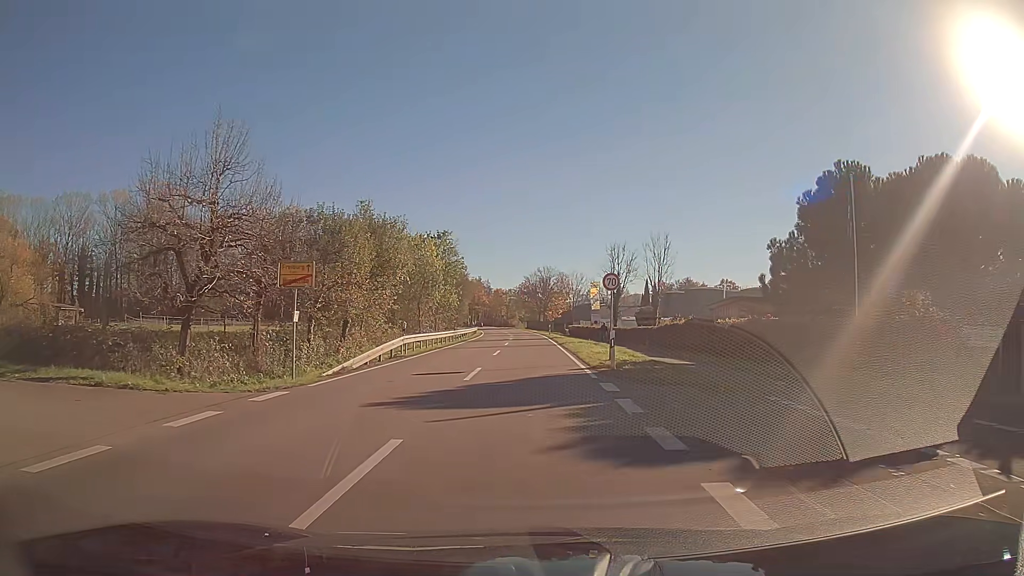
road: secondary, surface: asphalt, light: Day
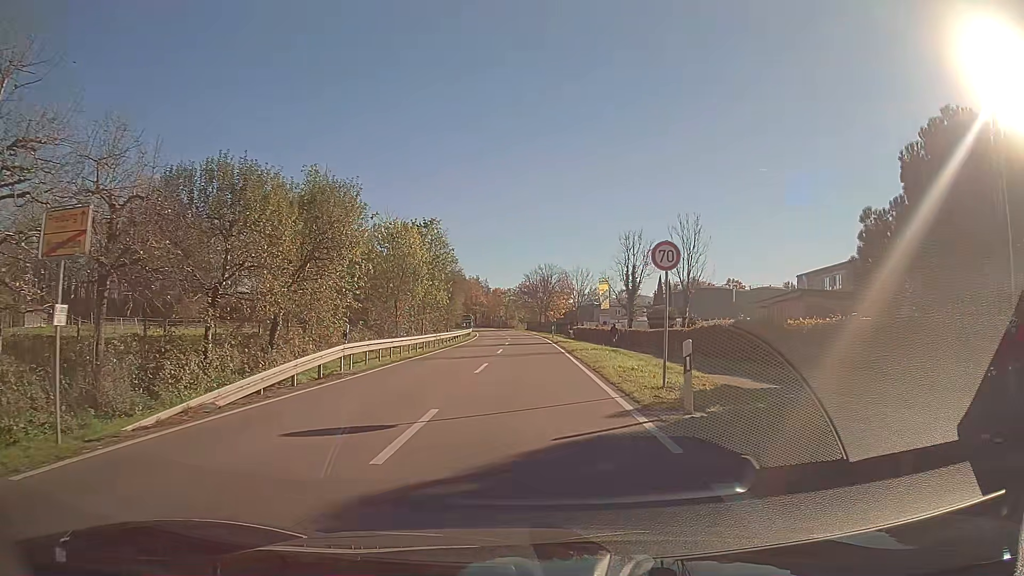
(0.0, +9.1) m; 0°
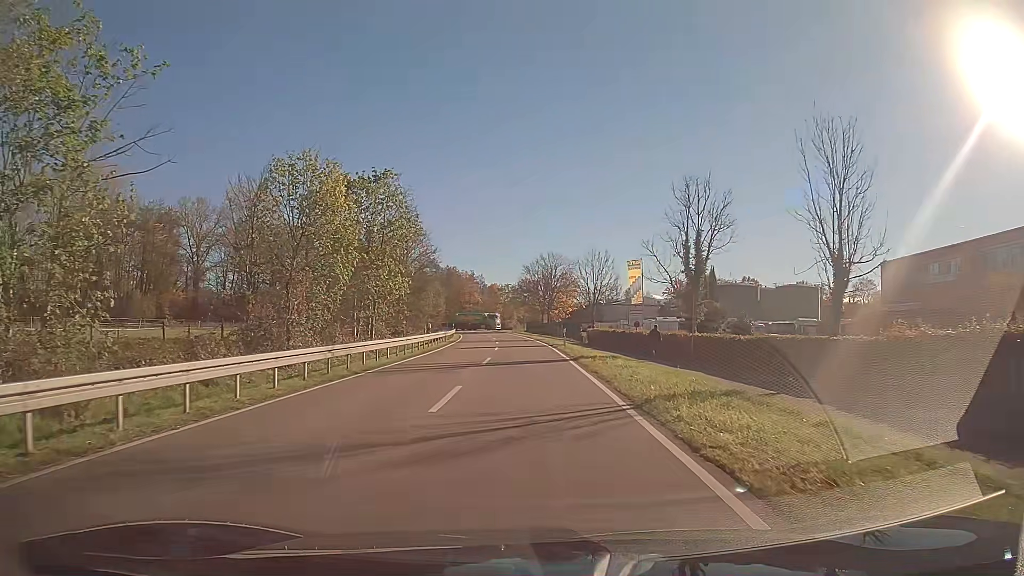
(0.0, +20.2) m; 0°
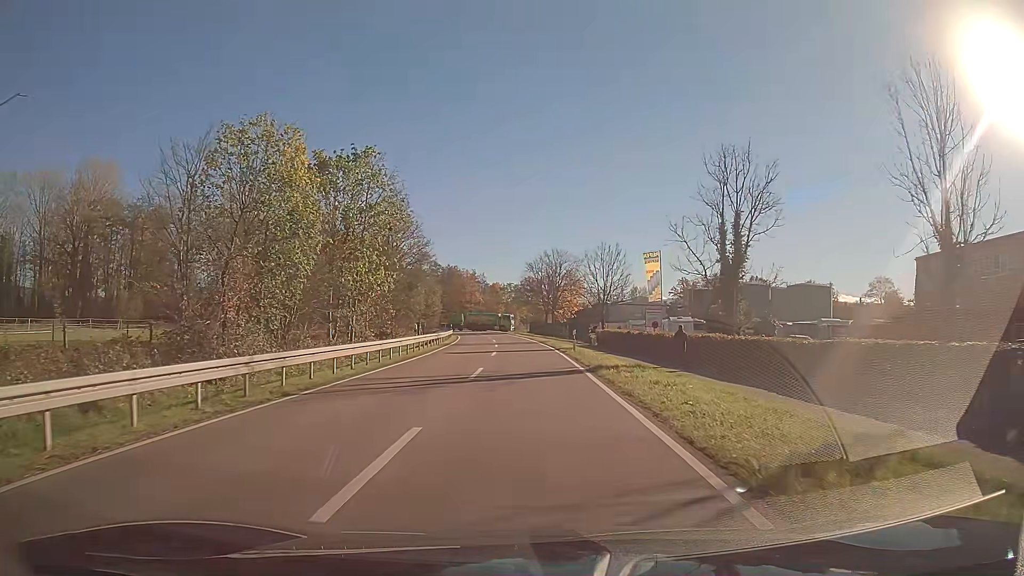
(0.0, +5.7) m; 0°
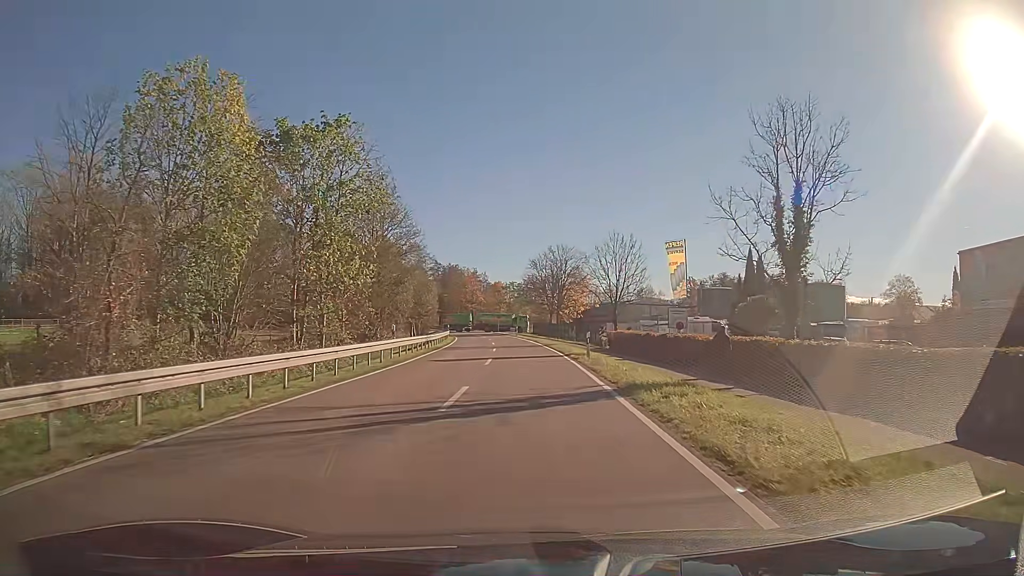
(0.0, +6.0) m; 0°
